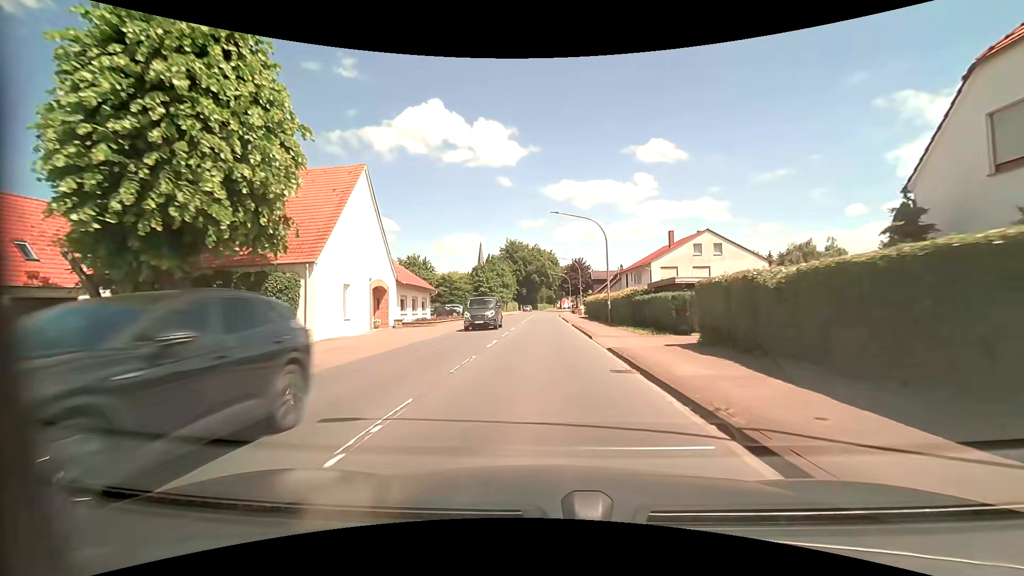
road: primary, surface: asphalt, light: Day
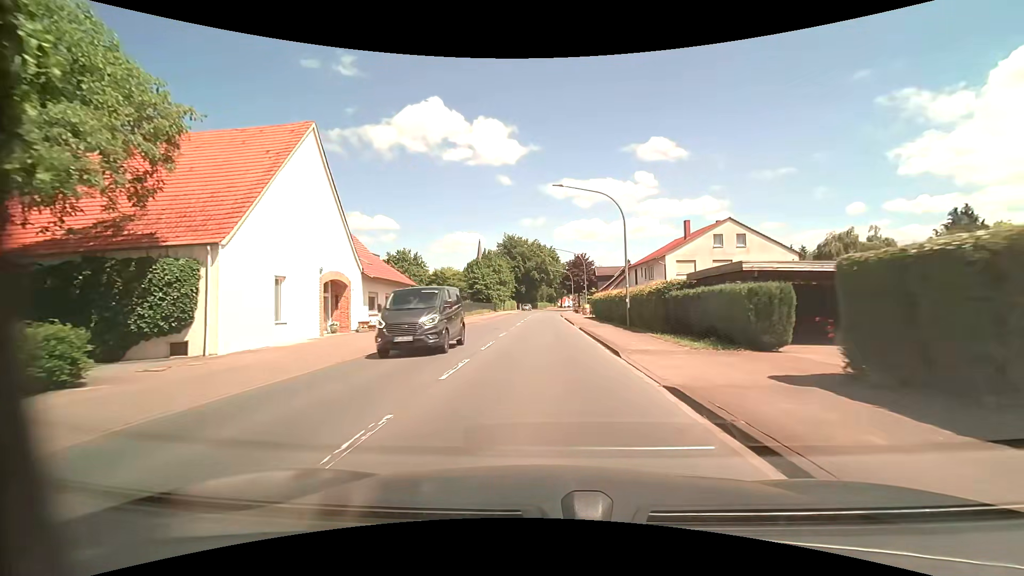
(0.0, +7.4) m; 0°
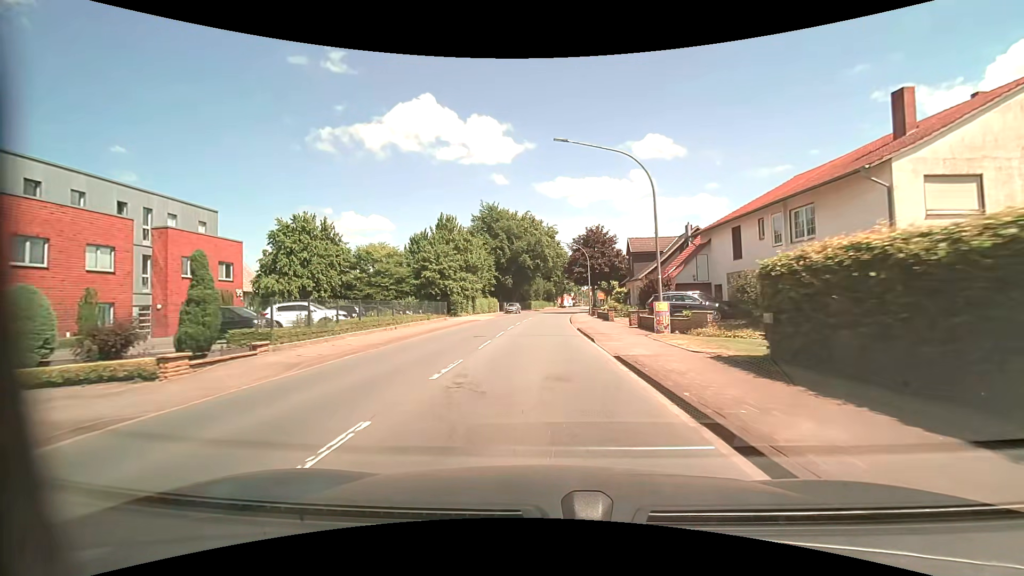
(+0.2, +36.9) m; +1°
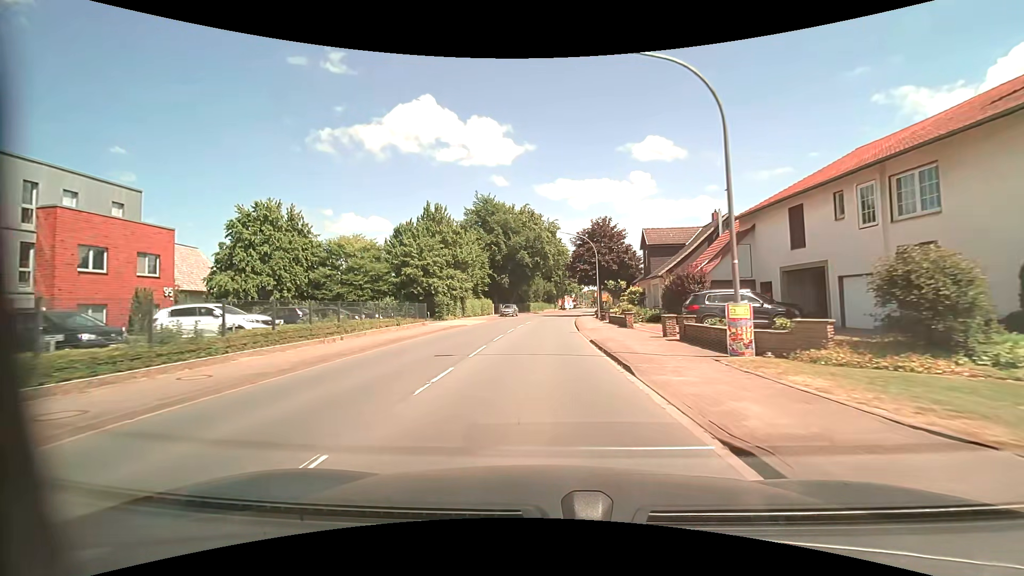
(0.0, +7.5) m; 0°
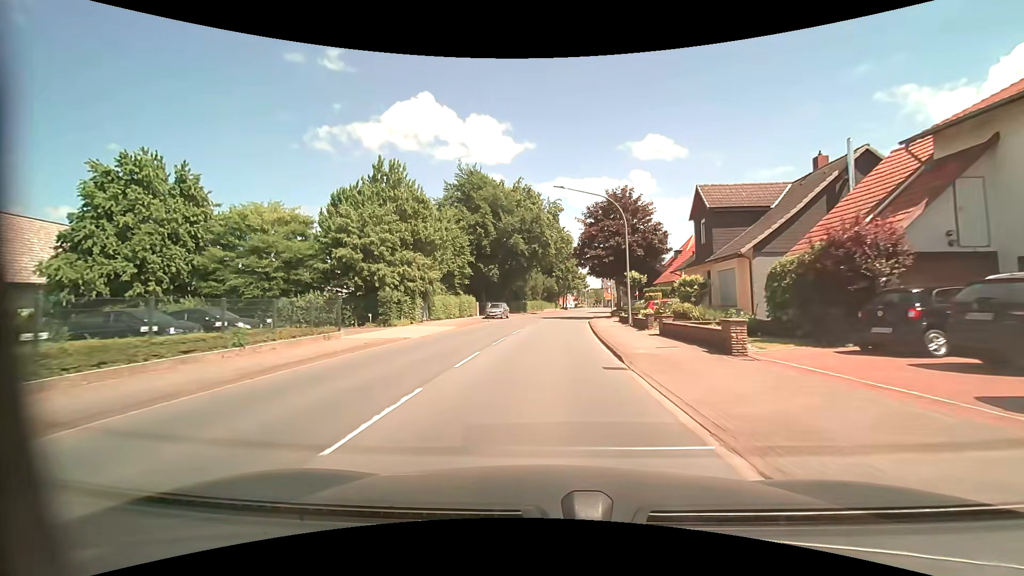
(0.0, +15.2) m; 0°
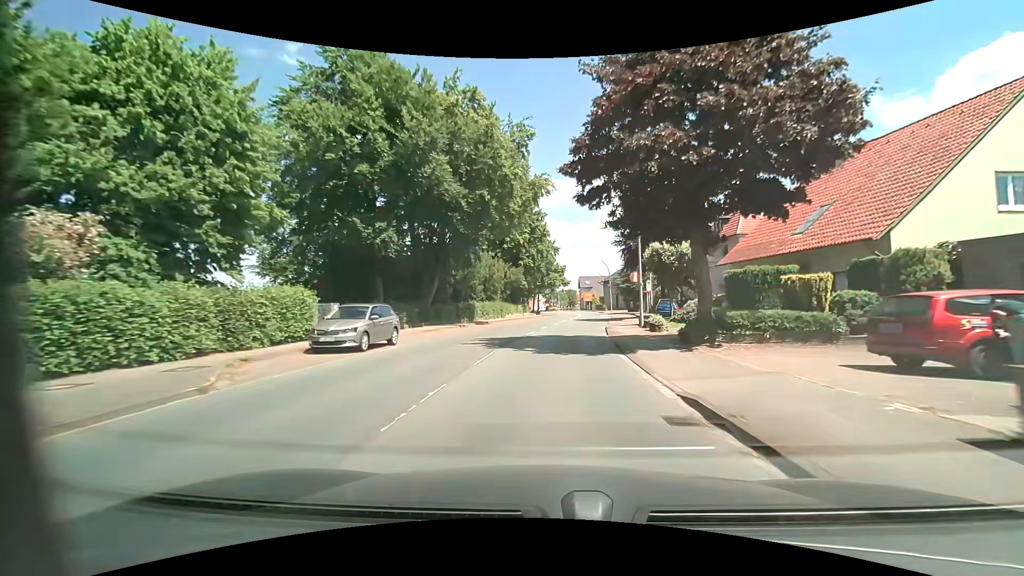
(+0.7, +29.9) m; +3°
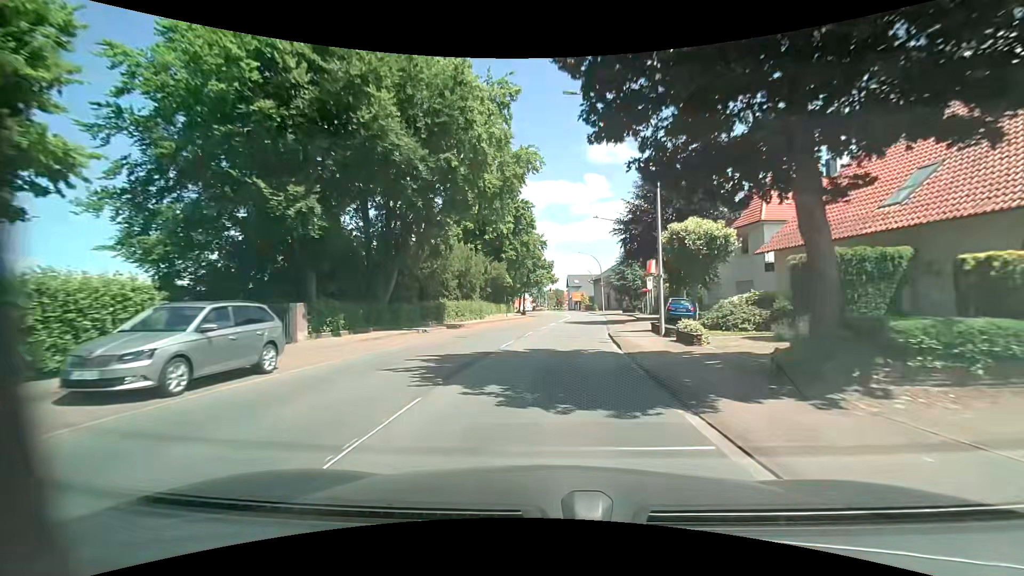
(+0.1, +7.3) m; +1°
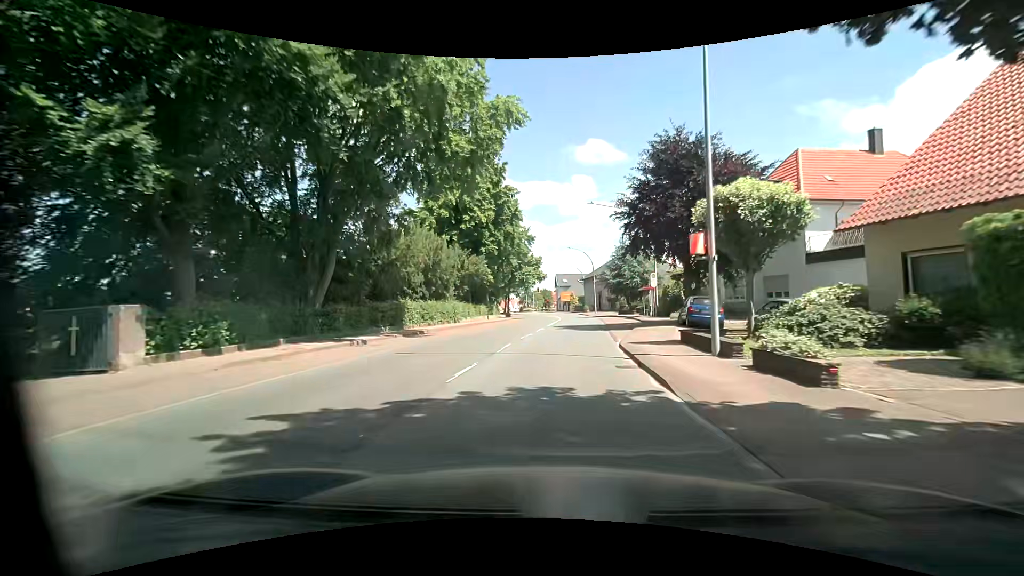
(+0.1, +7.2) m; +1°
(0, +10) (+1, +20) (+2, +30) (+3, +40) (+4, +50) (+5, +60) (+5, +70) (+5, +80) (+3, +90) (+2, +100) m
